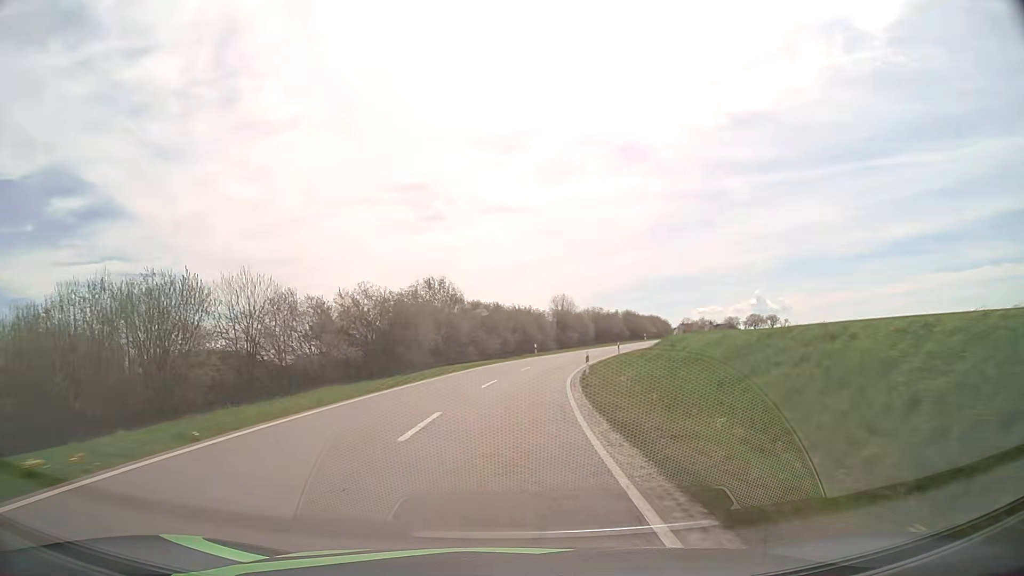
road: tertiary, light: Day
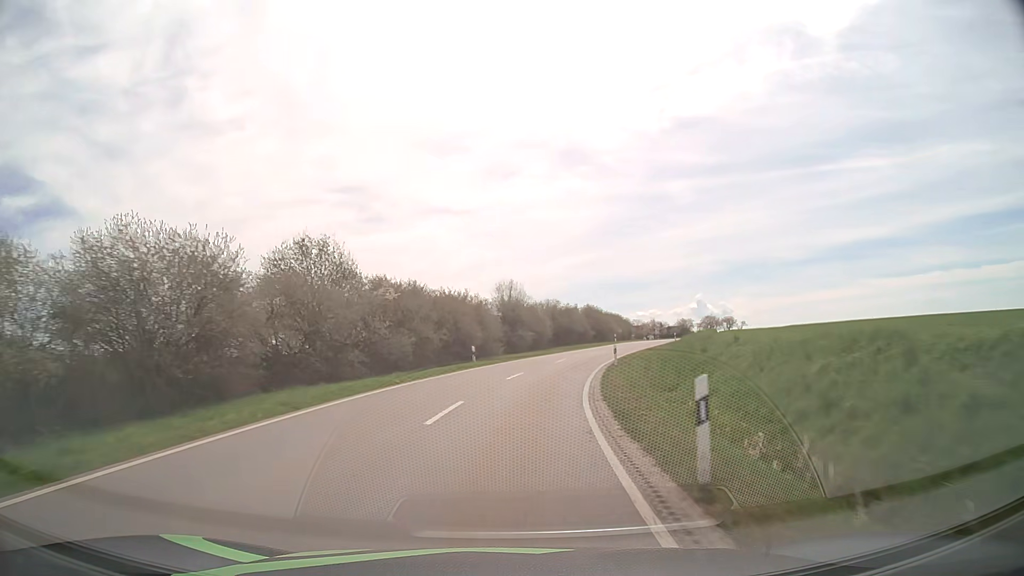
(+0.9, +22.4) m; +5°
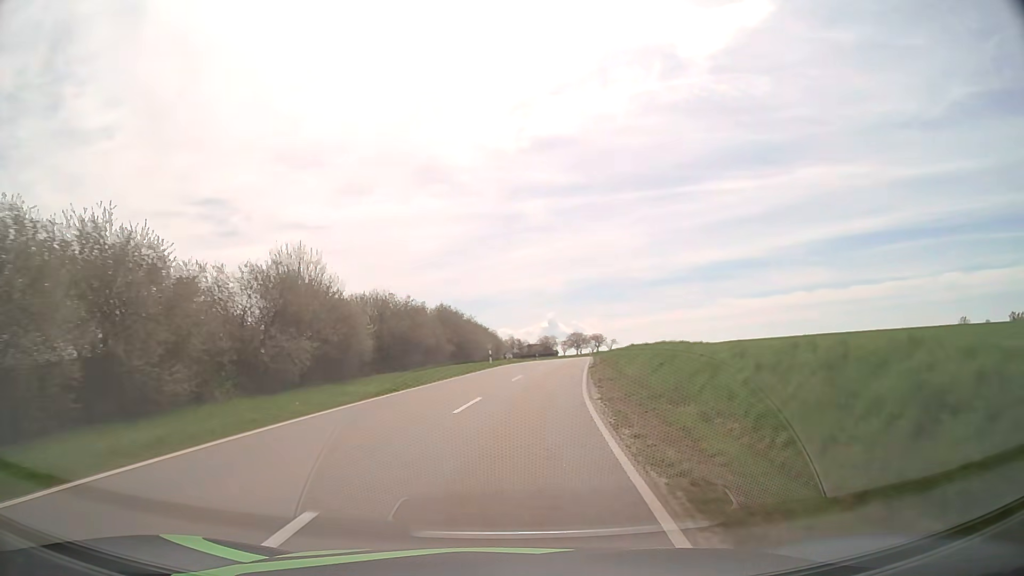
(+3.5, +33.2) m; +12°
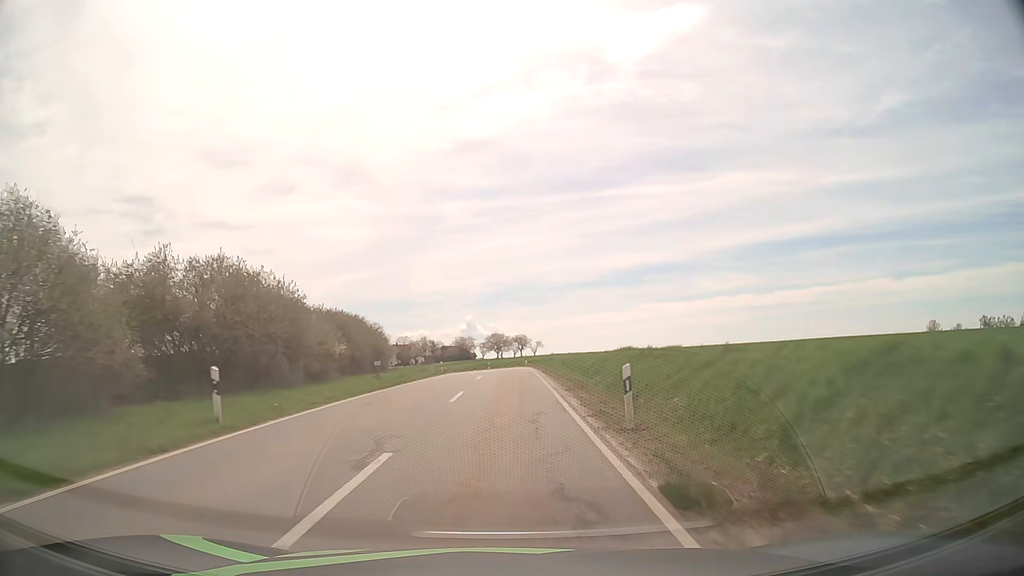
(+3.0, +32.8) m; +8°
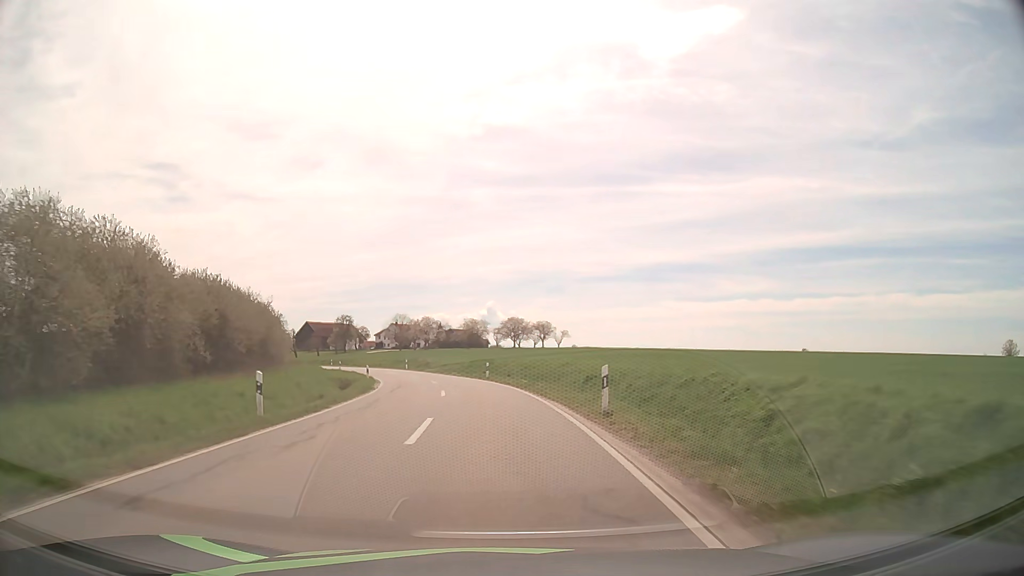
(-0.1, +43.0) m; -2°
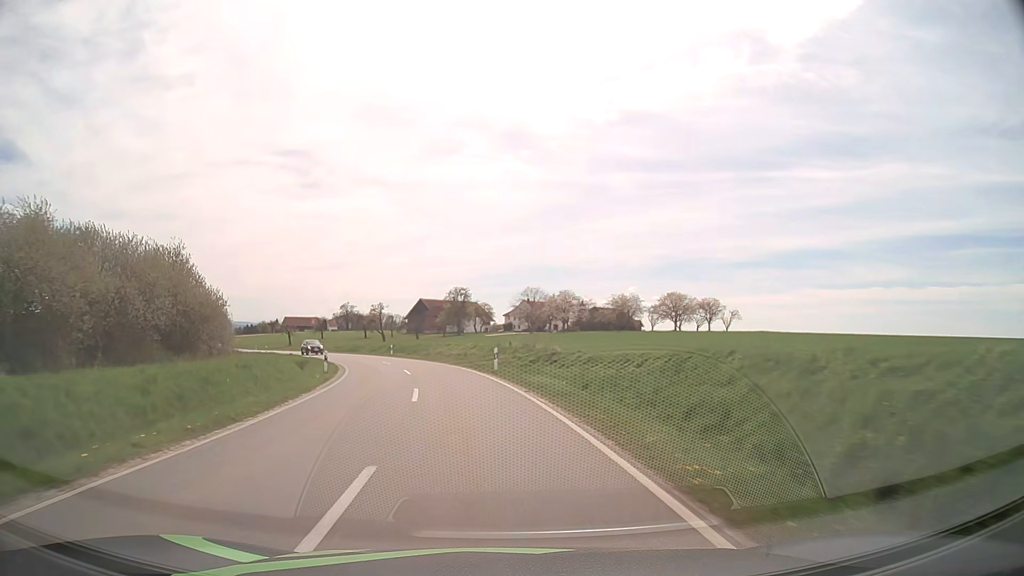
(-3.6, +42.4) m; -12°
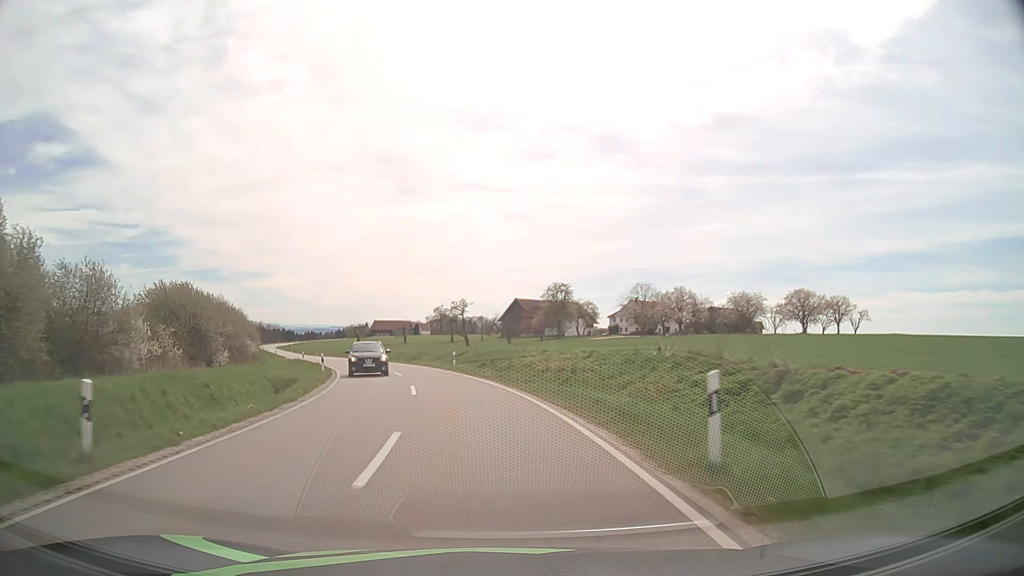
(-1.5, +21.2) m; -8°
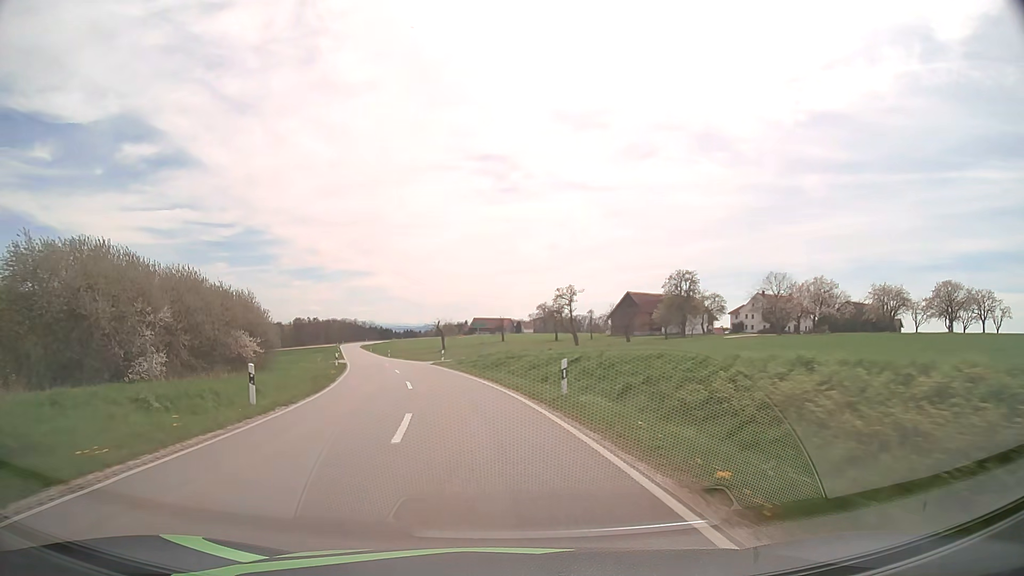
(-1.7, +21.1) m; -9°
(0, +10) (-1, +20) (-3, +30) (-5, +40) (-8, +49) (-10, +59) (-13, +69) (-15, +78) (-18, +88) (-20, +98) m
